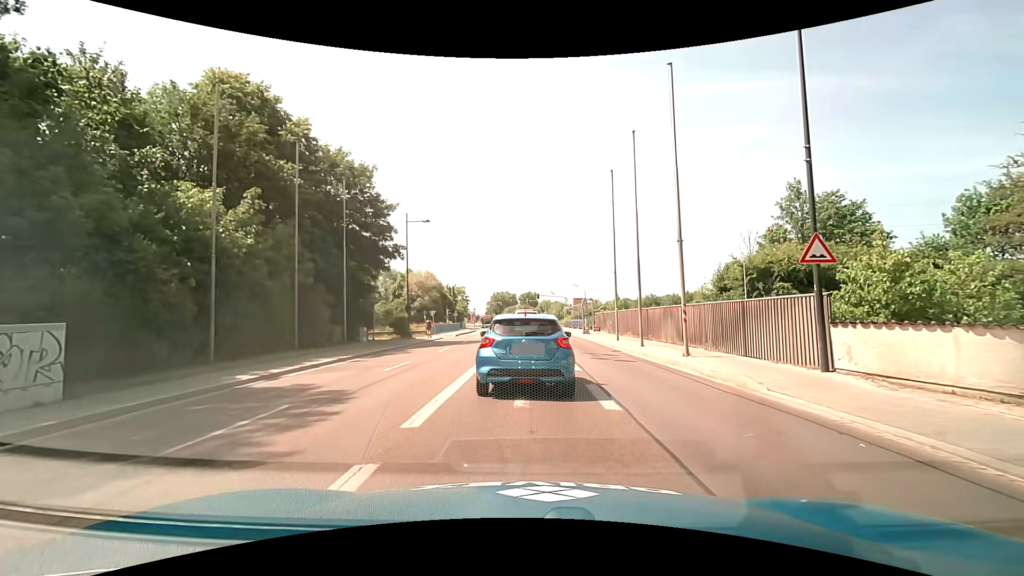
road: secondary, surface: asphalt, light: Day
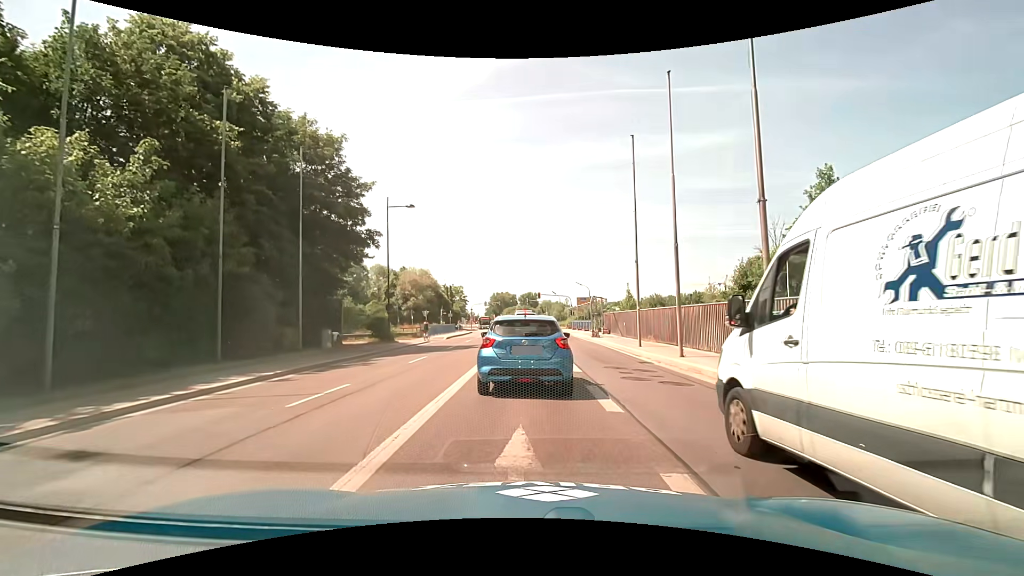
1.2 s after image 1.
(0.0, +6.0) m; -1°
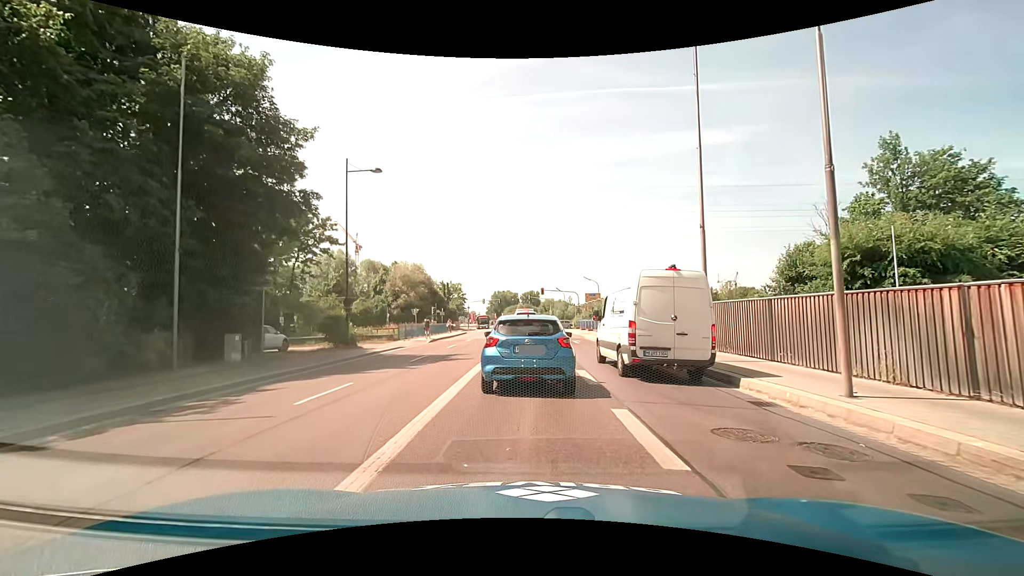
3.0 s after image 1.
(0.0, +8.9) m; 0°
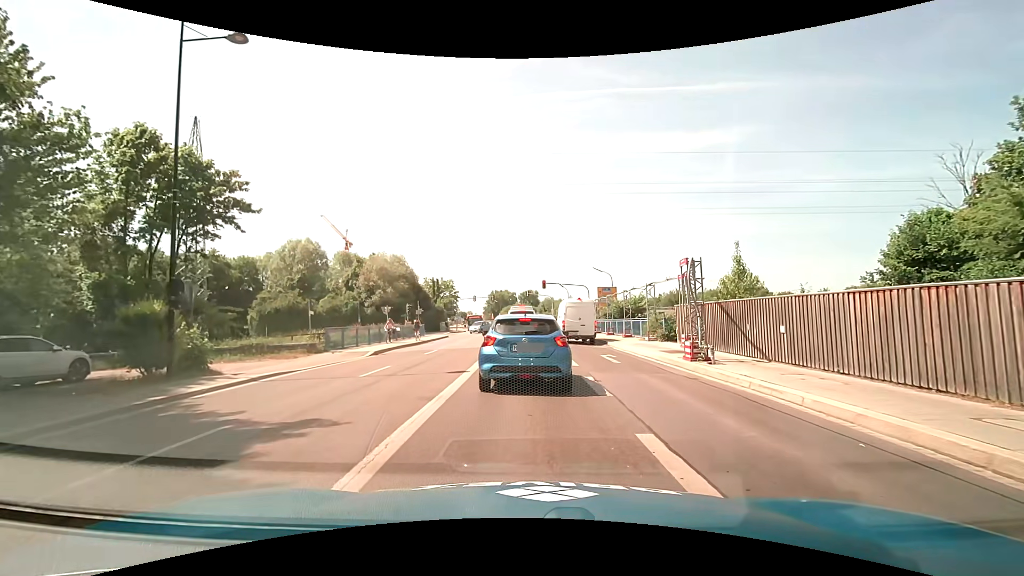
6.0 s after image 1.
(0.0, +13.7) m; 0°
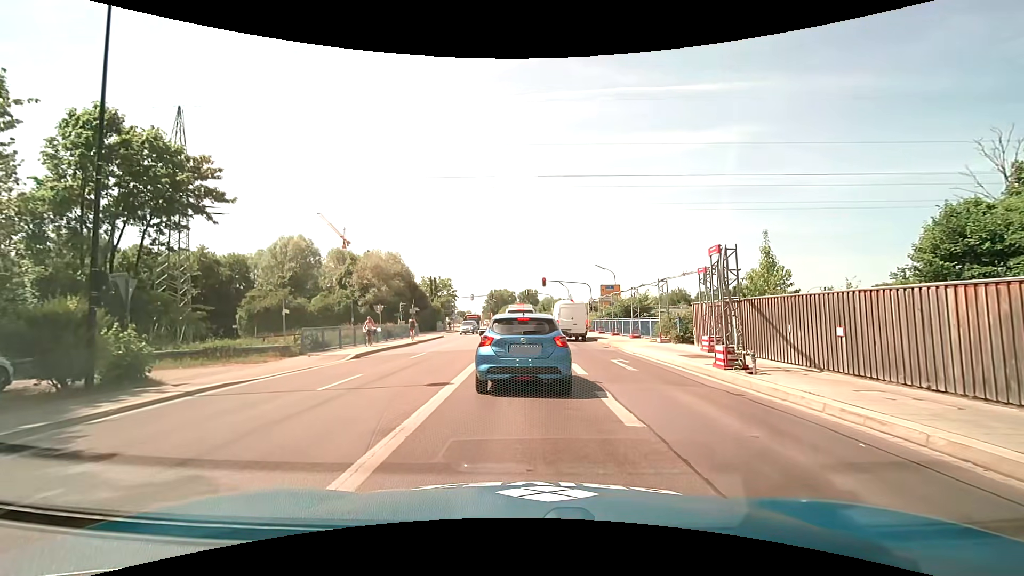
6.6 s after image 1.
(0.0, +2.6) m; 0°
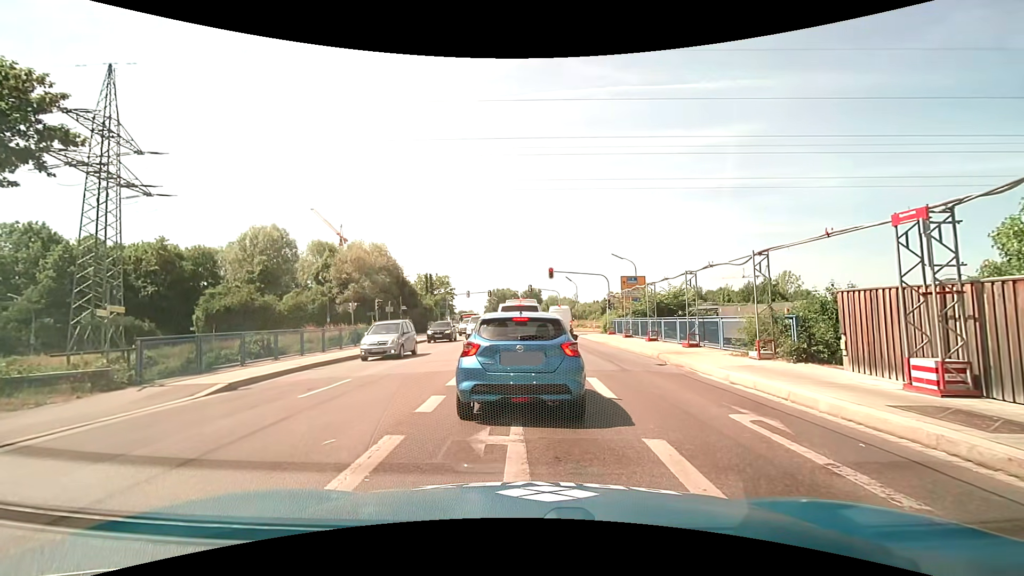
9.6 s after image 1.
(0.0, +9.6) m; 0°
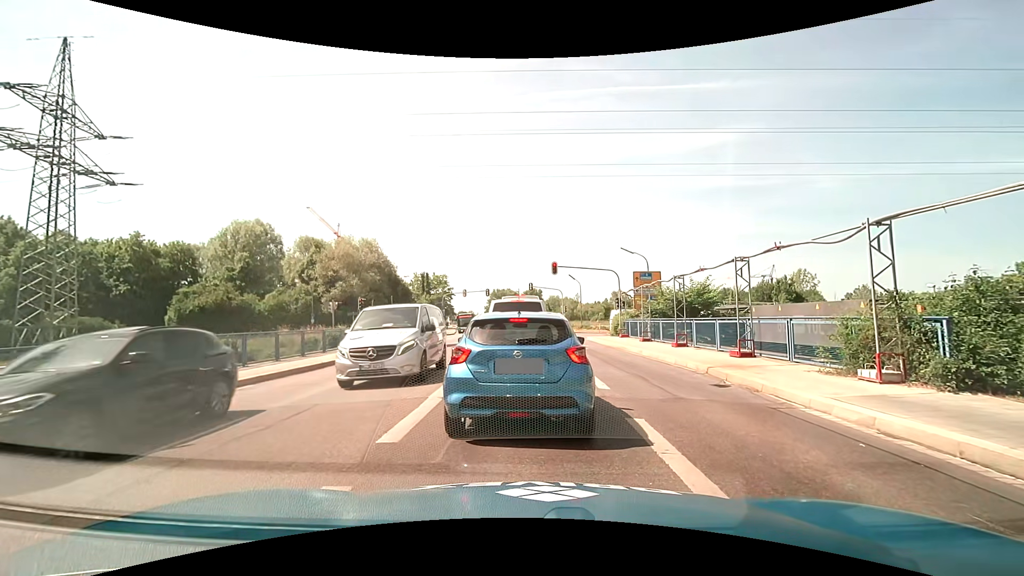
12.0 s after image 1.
(0.0, +4.6) m; 0°
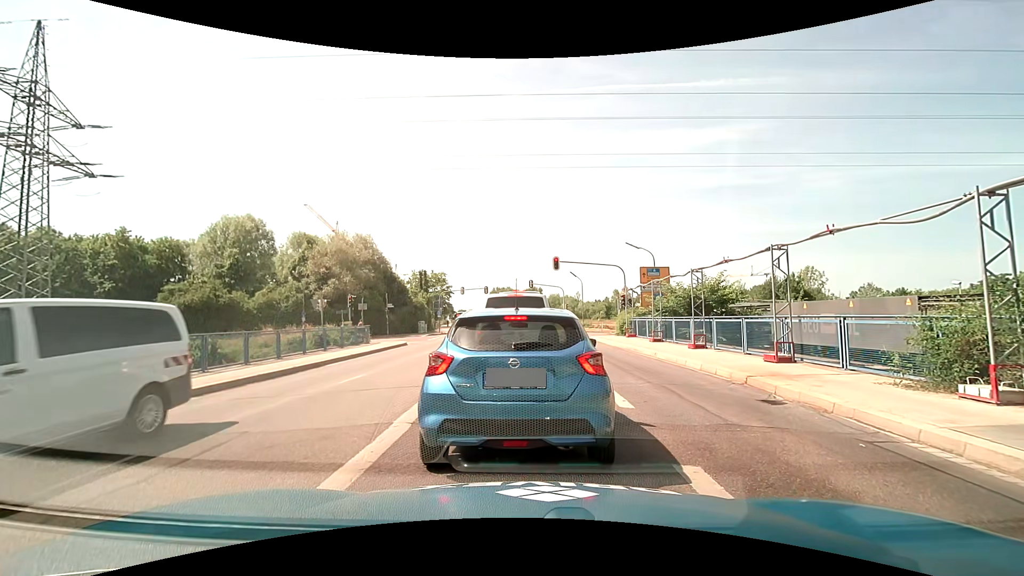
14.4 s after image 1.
(0.0, +2.1) m; -1°
